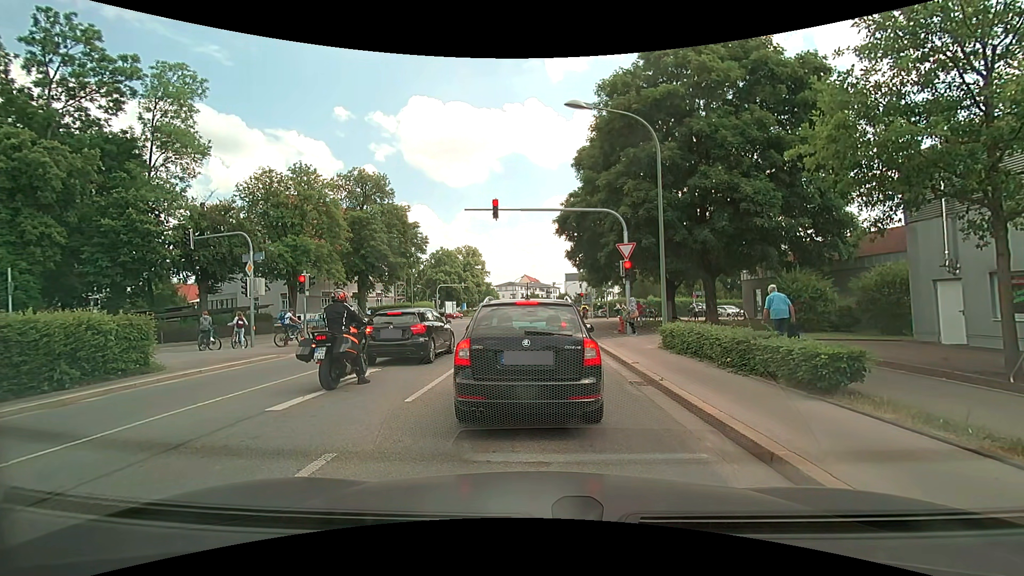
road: secondary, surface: asphalt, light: Day
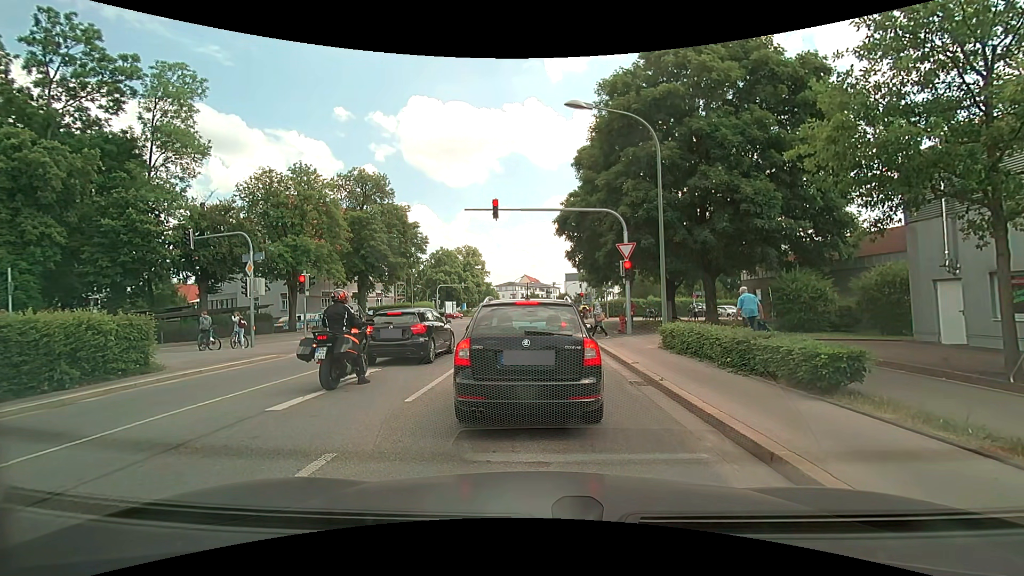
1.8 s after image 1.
(0.0, 0.0) m; 0°
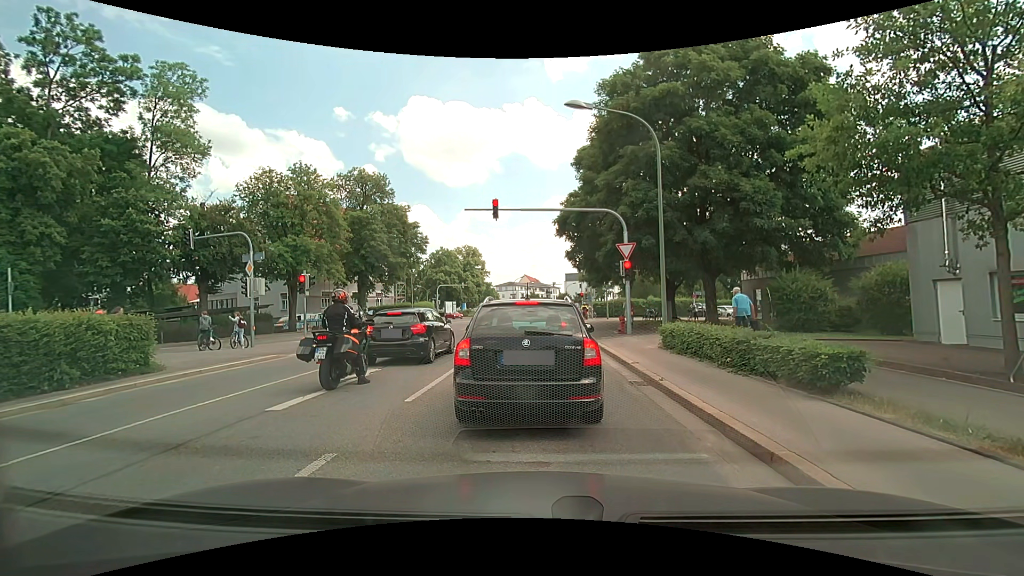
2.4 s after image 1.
(0.0, 0.0) m; 0°
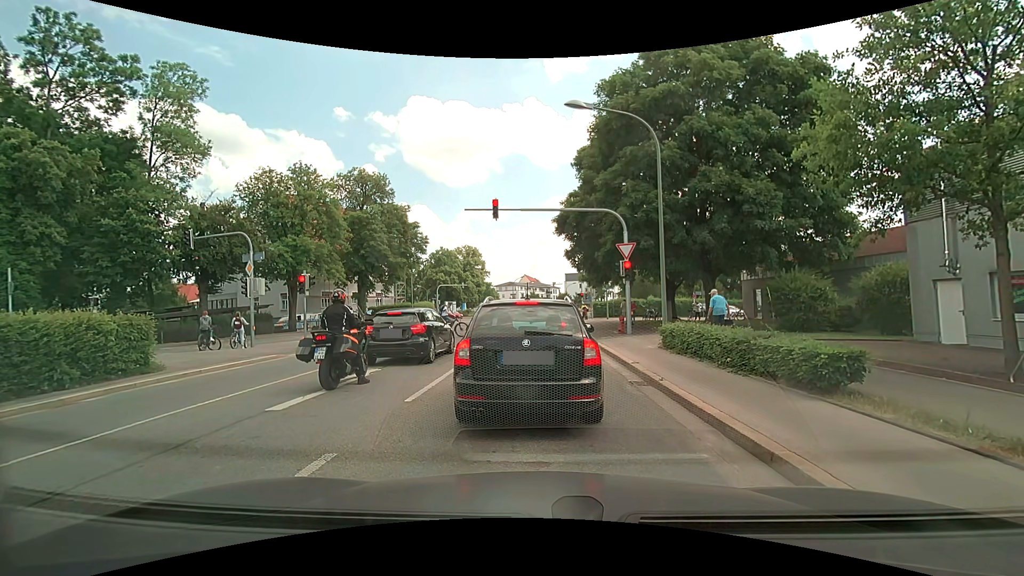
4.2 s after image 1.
(0.0, 0.0) m; 0°
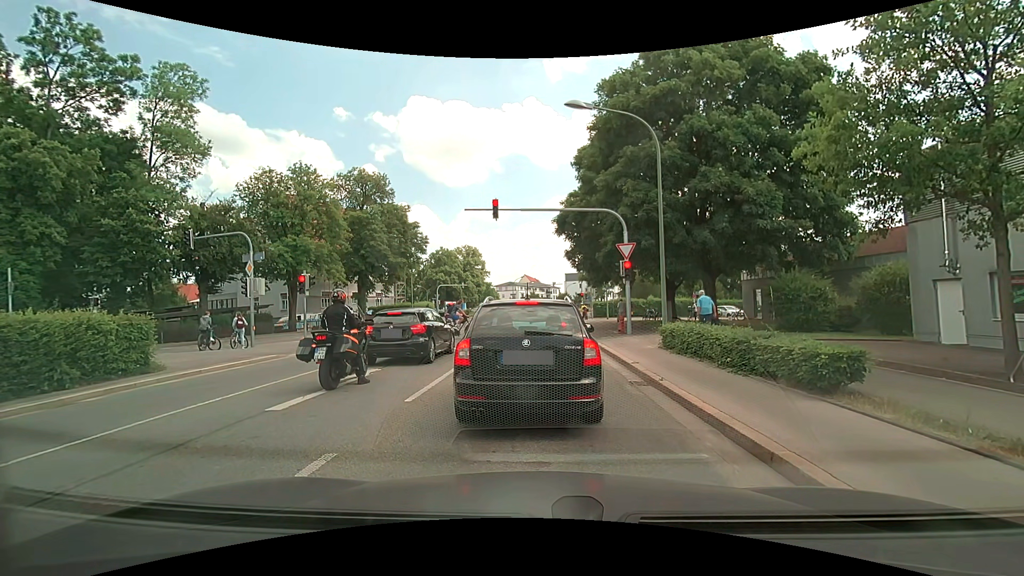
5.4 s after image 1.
(0.0, 0.0) m; 0°
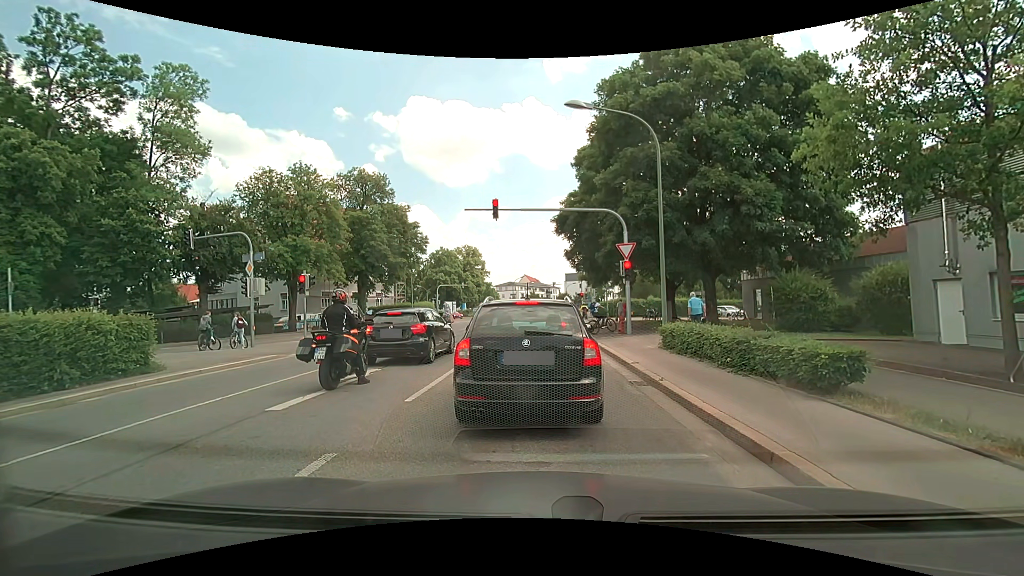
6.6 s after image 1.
(0.0, 0.0) m; 0°
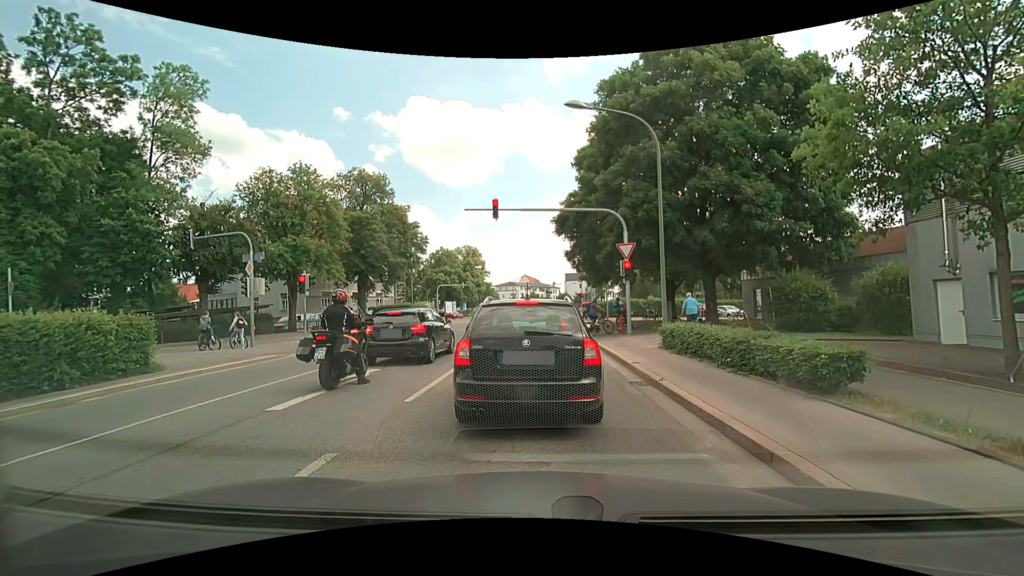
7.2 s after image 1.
(0.0, 0.0) m; 0°
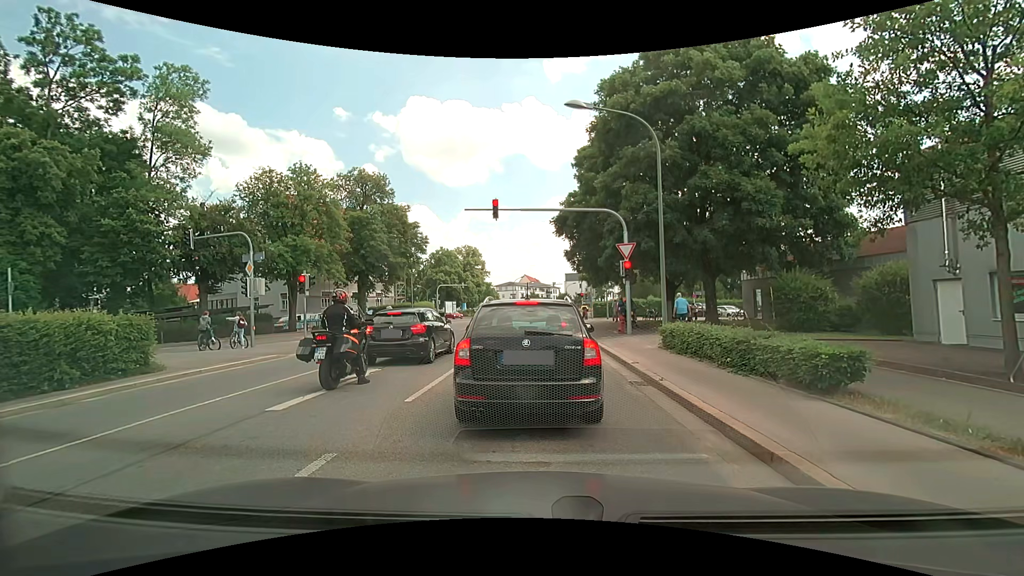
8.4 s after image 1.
(0.0, 0.0) m; 0°
